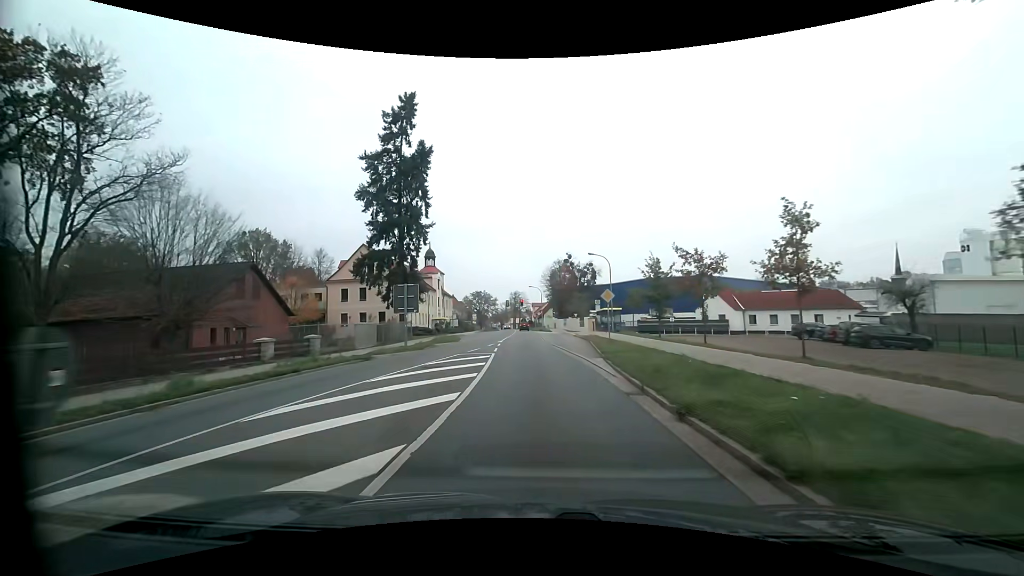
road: primary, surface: asphalt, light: Day
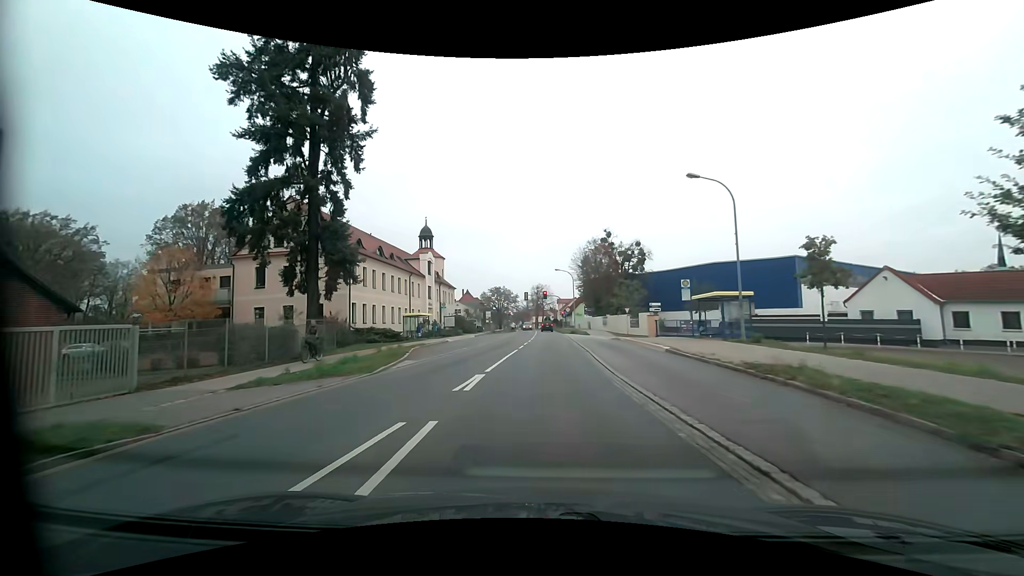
(-0.7, +25.9) m; -3°
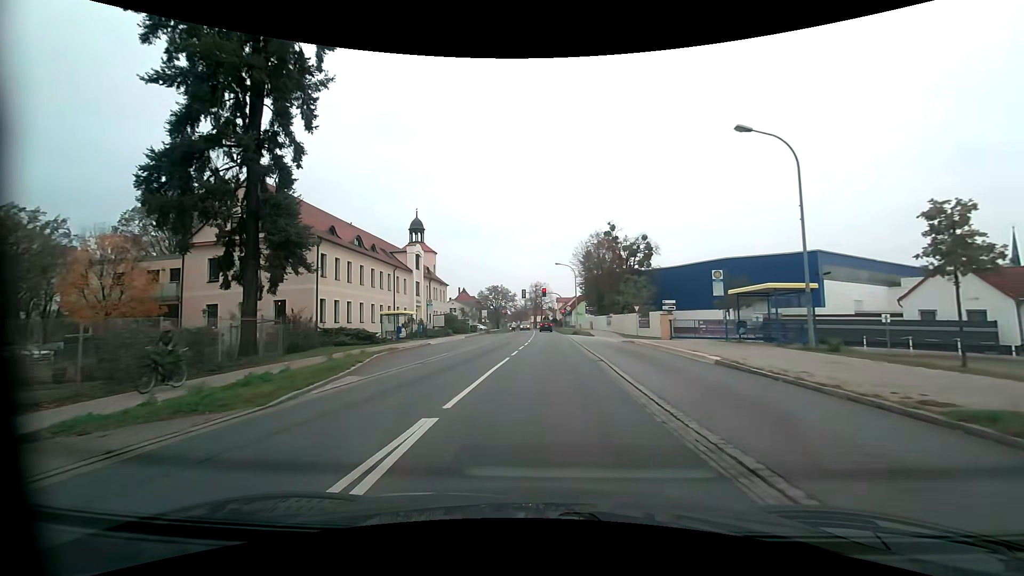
(0.0, +5.8) m; 0°
(0, +10) (0, +20) (+1, +30) (+1, +40) (+1, +50) (+1, +60) (+1, +70) (+1, +80) (0, +90) (0, +100) m
